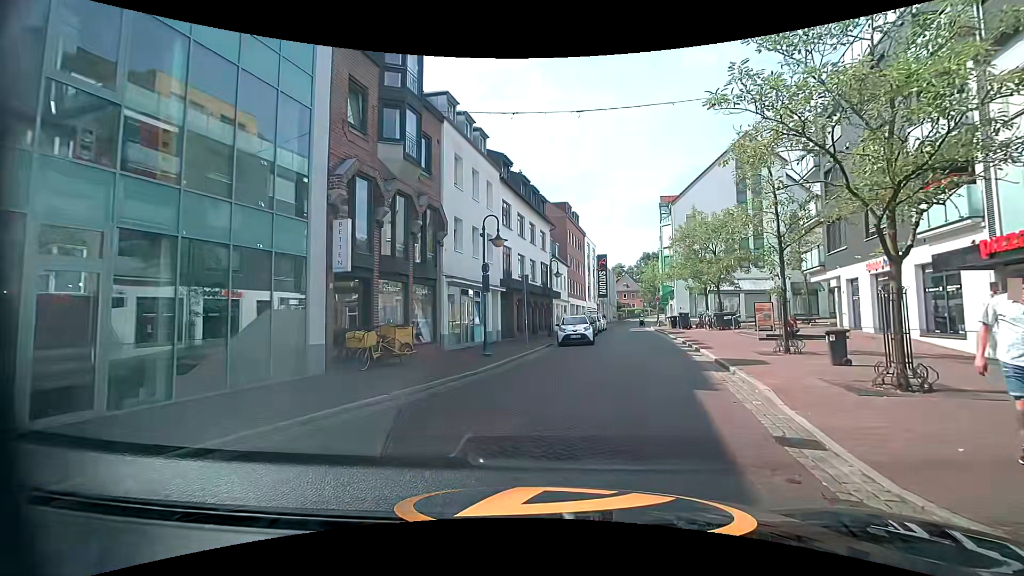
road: unclassified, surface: asphalt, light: Day
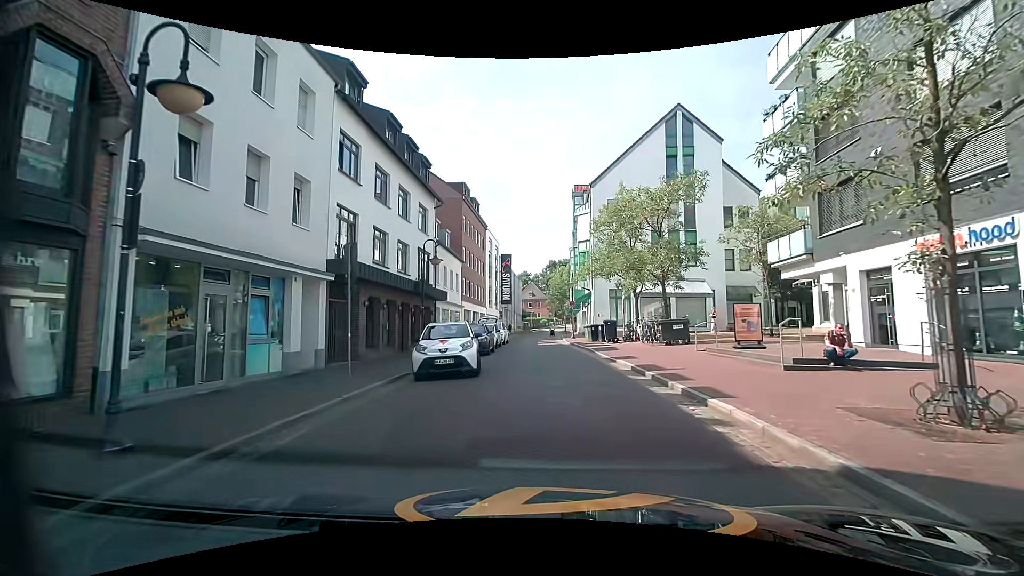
(+1.0, +11.8) m; +9°
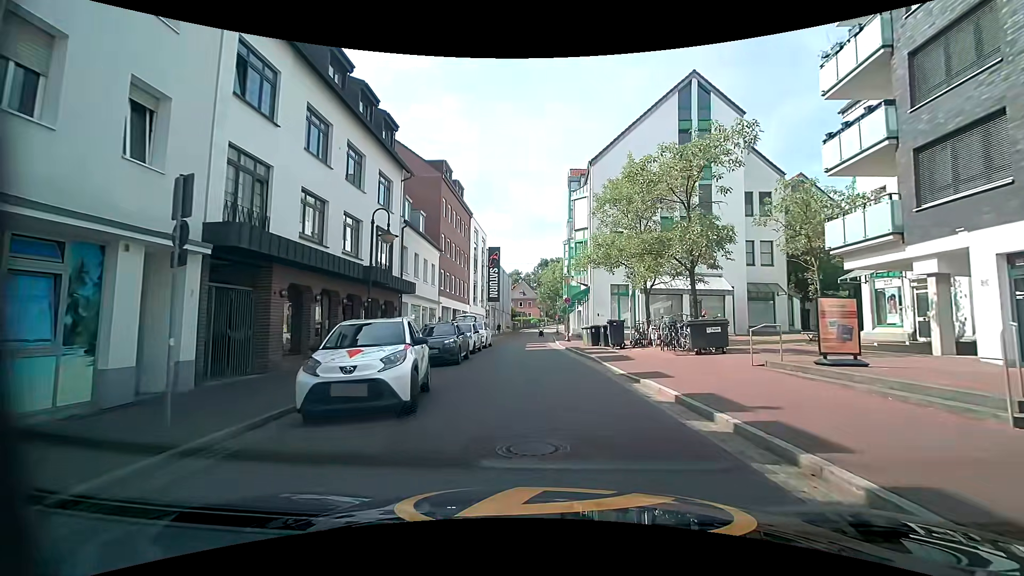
(0.0, +5.7) m; +1°
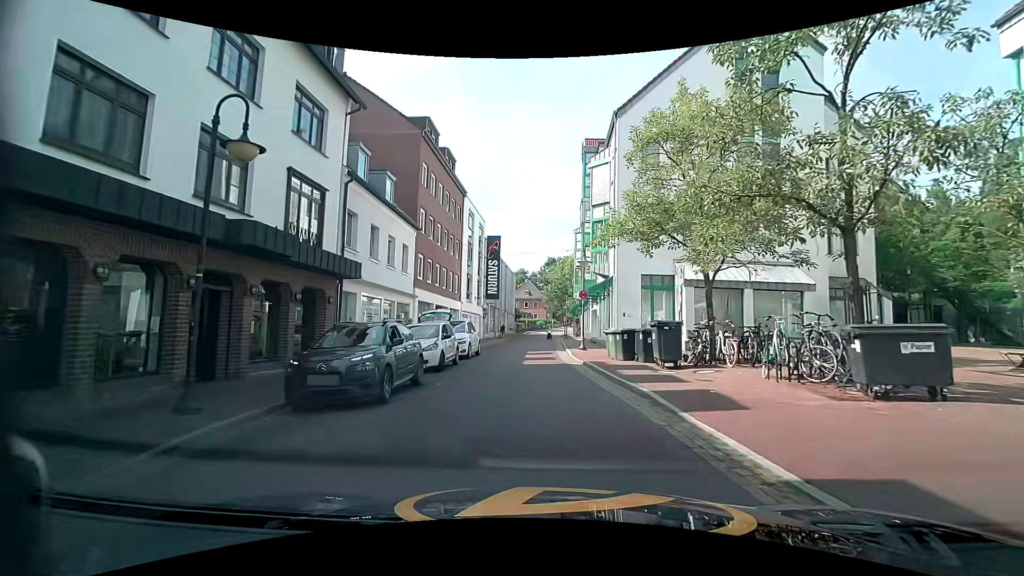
(-0.1, +8.3) m; -2°
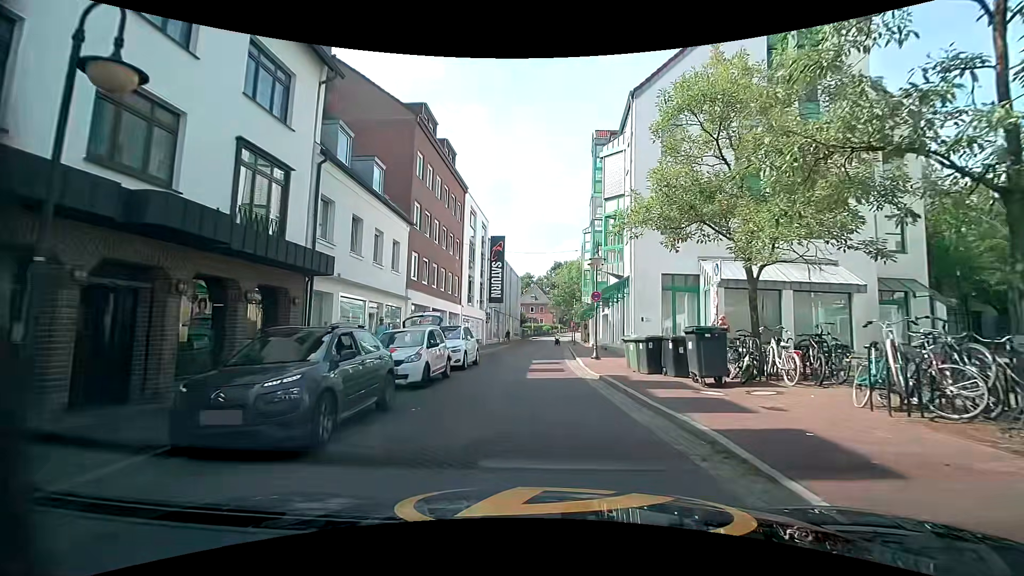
(0.0, +2.8) m; +1°
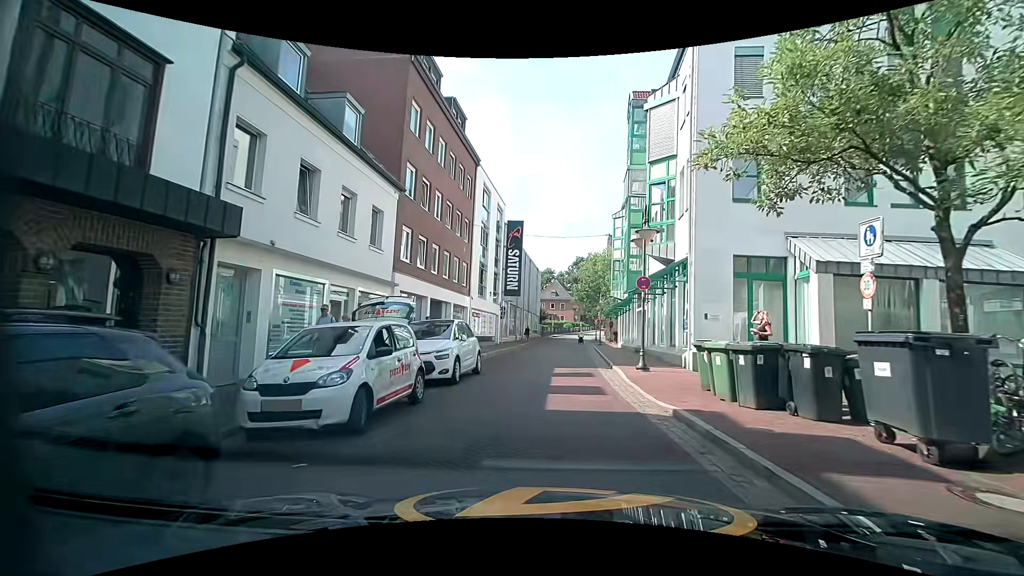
(-0.2, +5.5) m; -2°
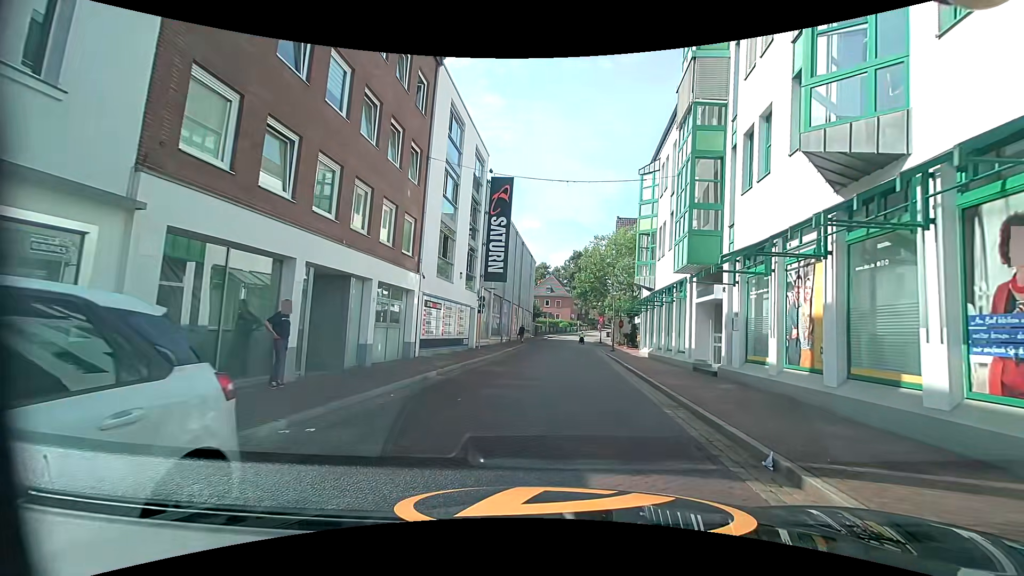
(-0.2, +12.2) m; -1°
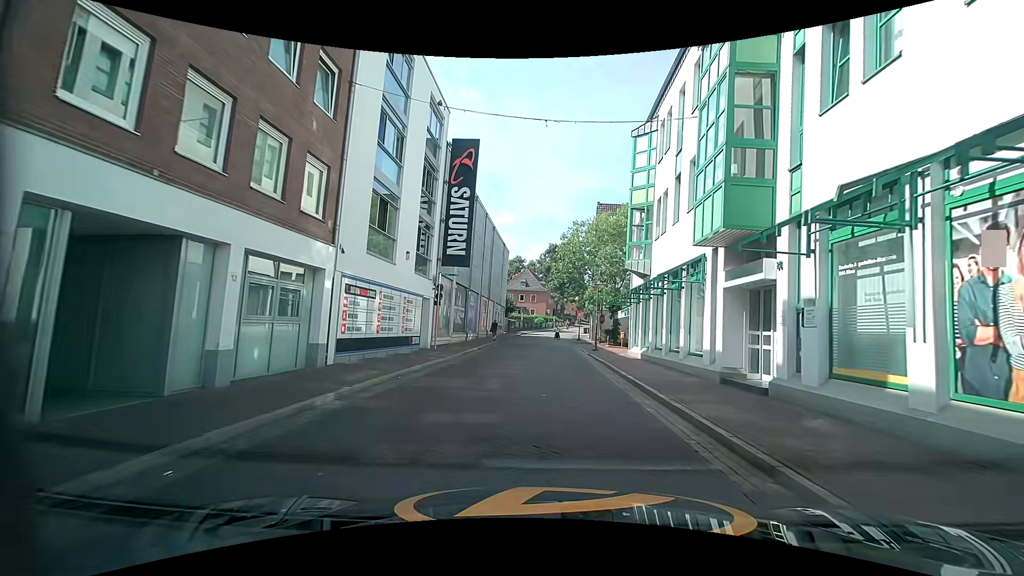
(+0.1, +5.6) m; +2°
(0, +10) (+1, +20) (+1, +30) (+2, +40) (+2, +50) (+3, +60) (+4, +70) (+5, +80) (+8, +90) (+10, +99) m
